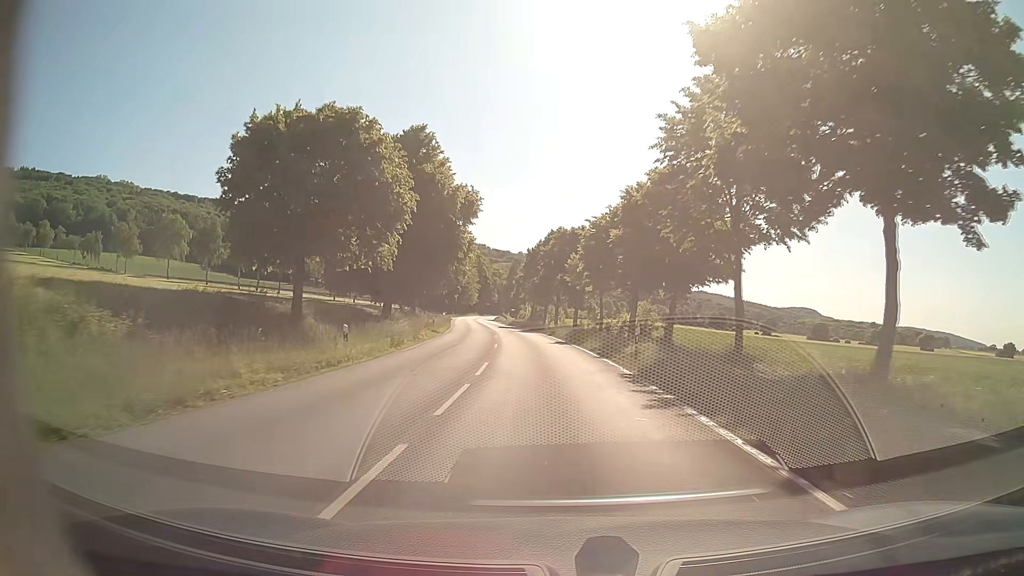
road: secondary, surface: asphalt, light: Day
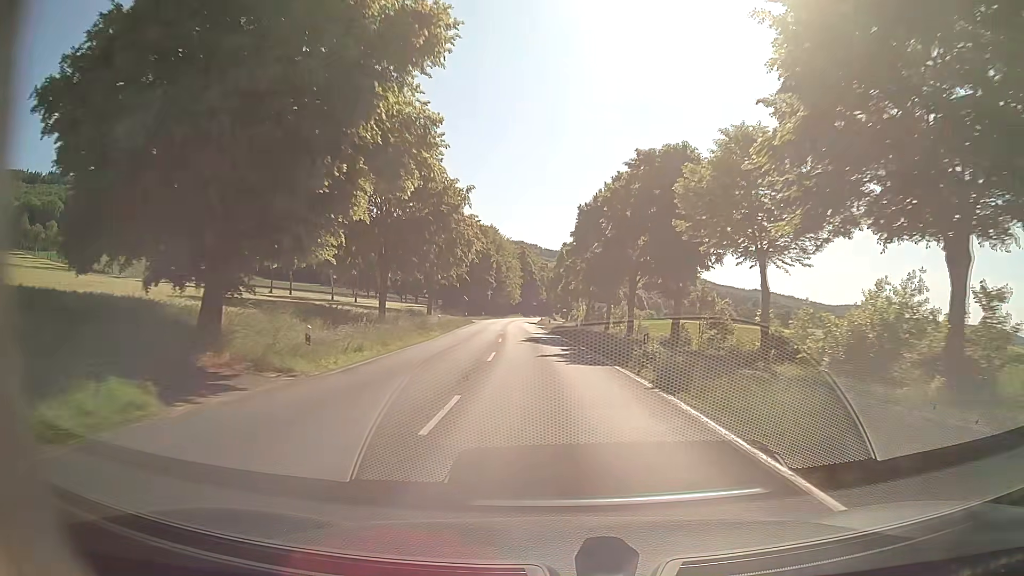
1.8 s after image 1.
(-1.3, +32.1) m; -4°
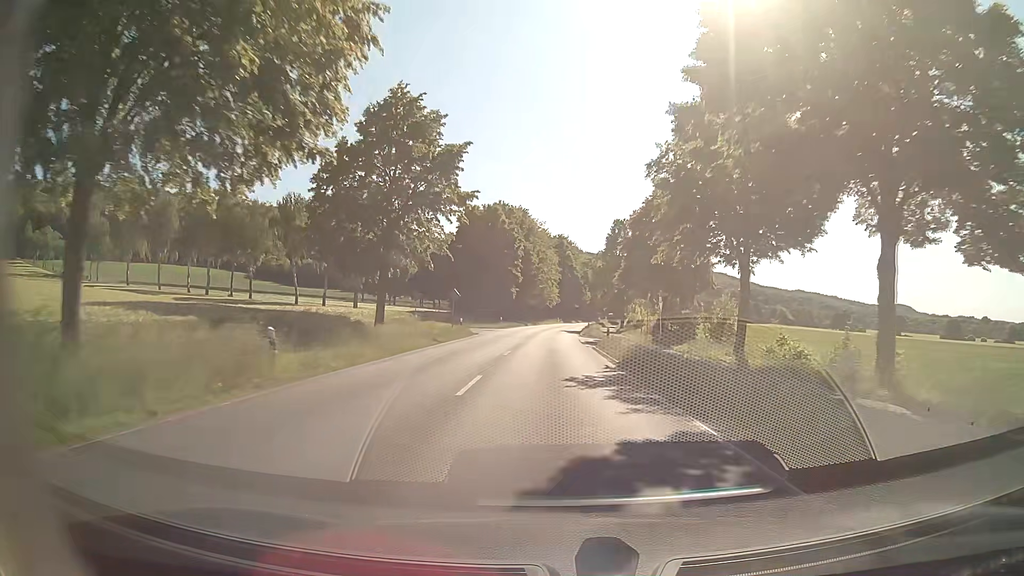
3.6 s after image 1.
(-0.9, +32.2) m; -3°
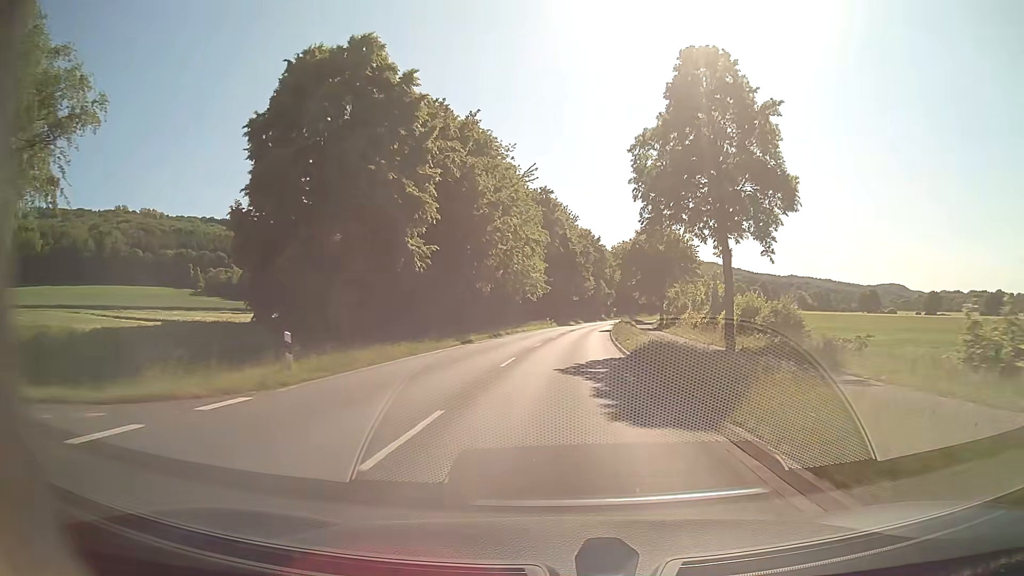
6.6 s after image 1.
(+0.1, +53.8) m; +1°
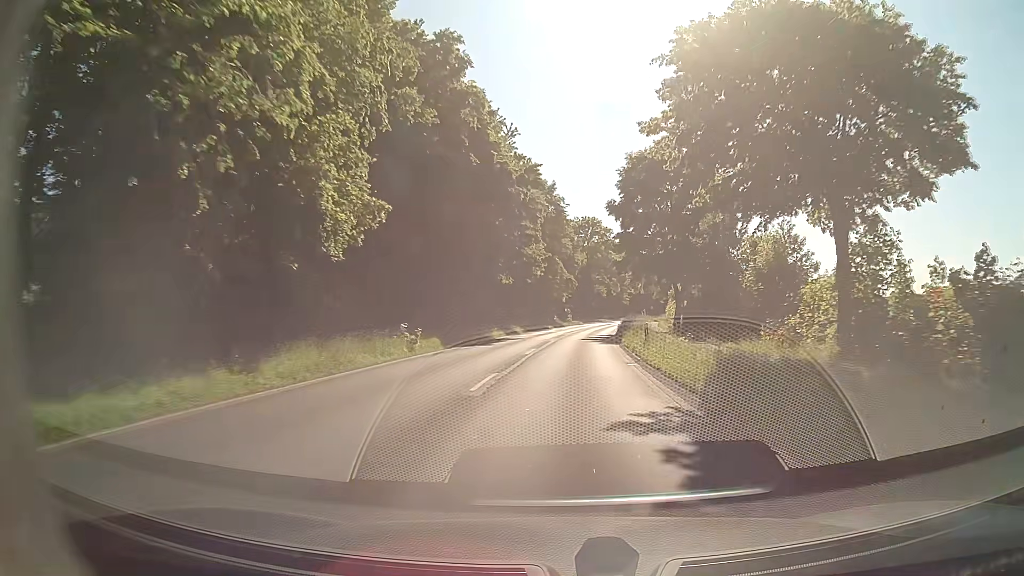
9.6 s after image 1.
(+2.0, +53.7) m; +5°
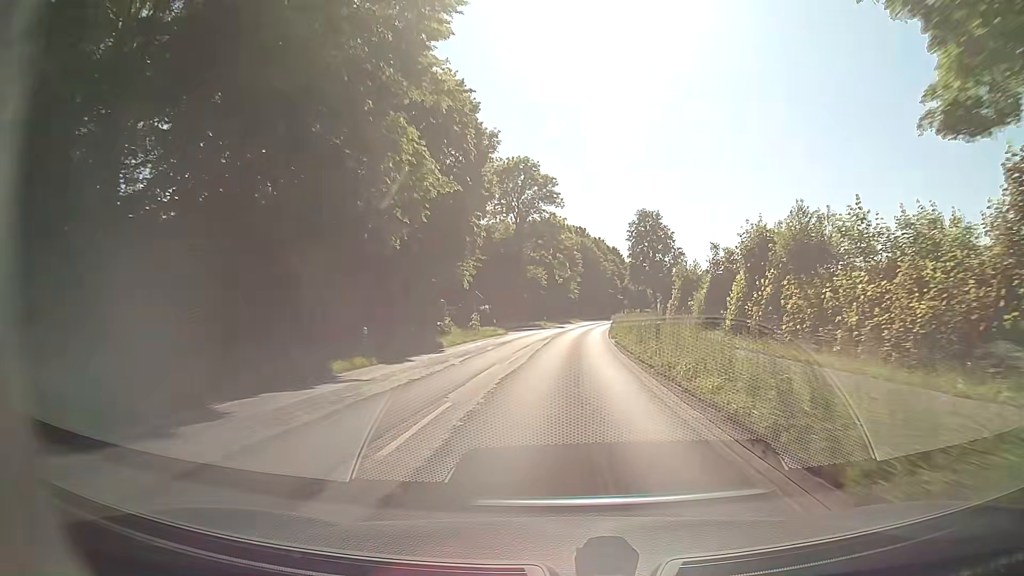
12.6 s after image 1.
(+2.6, +53.6) m; +5°
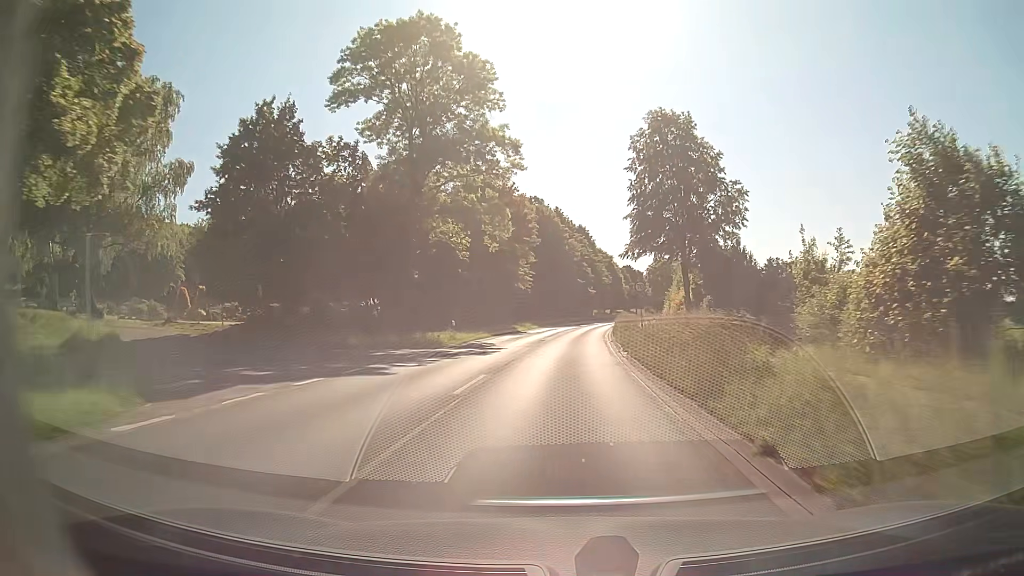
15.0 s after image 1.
(+1.7, +42.9) m; +4°
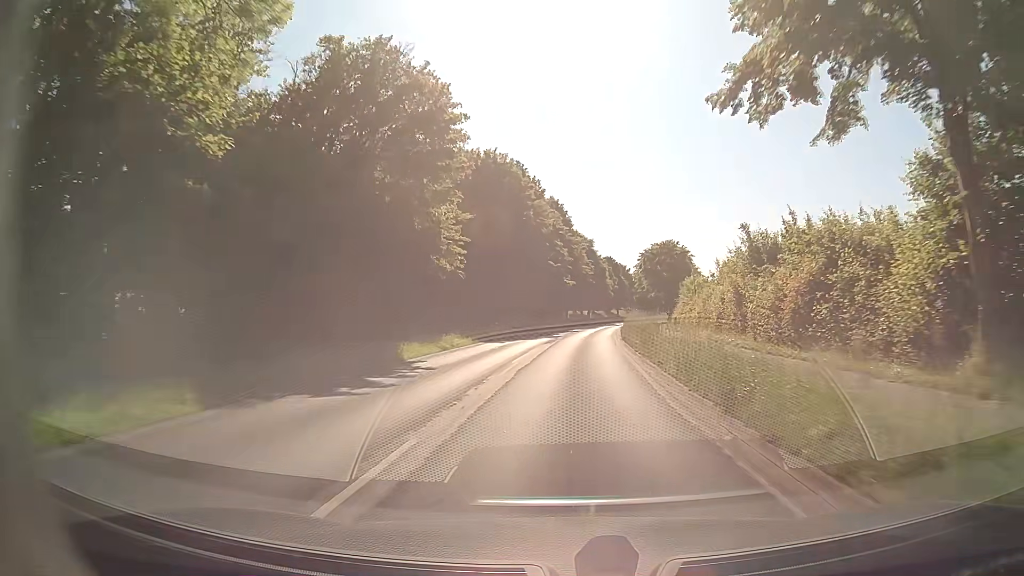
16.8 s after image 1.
(+0.7, +32.2) m; +2°
(0, +10) (0, +20) (+1, +30) (+2, +40) (+3, +50) (+4, +60) (+5, +70) (+6, +80) (+8, +90) (+9, +99) m
